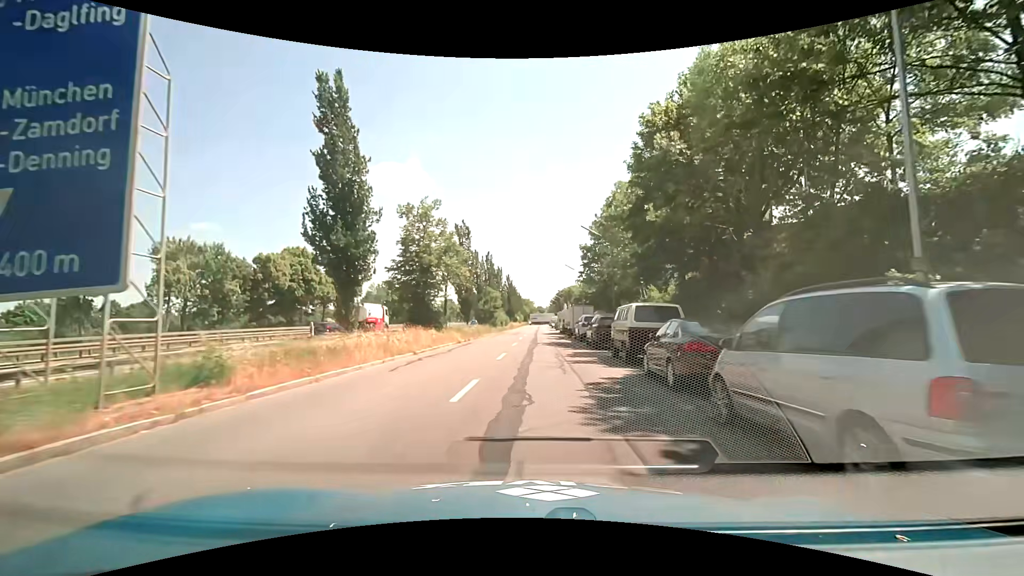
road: tertiary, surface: asphalt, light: Day
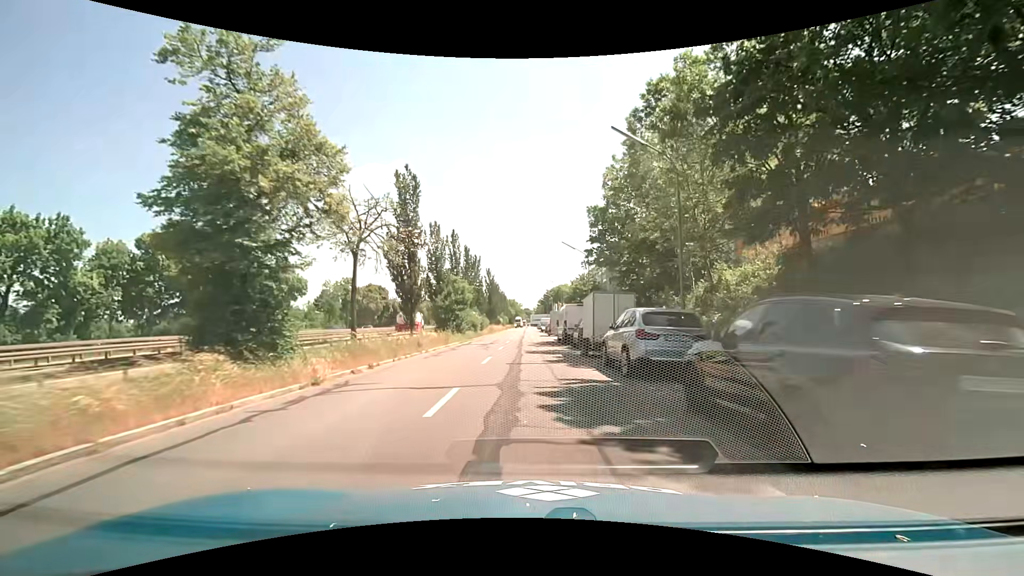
(+0.2, +19.3) m; +1°
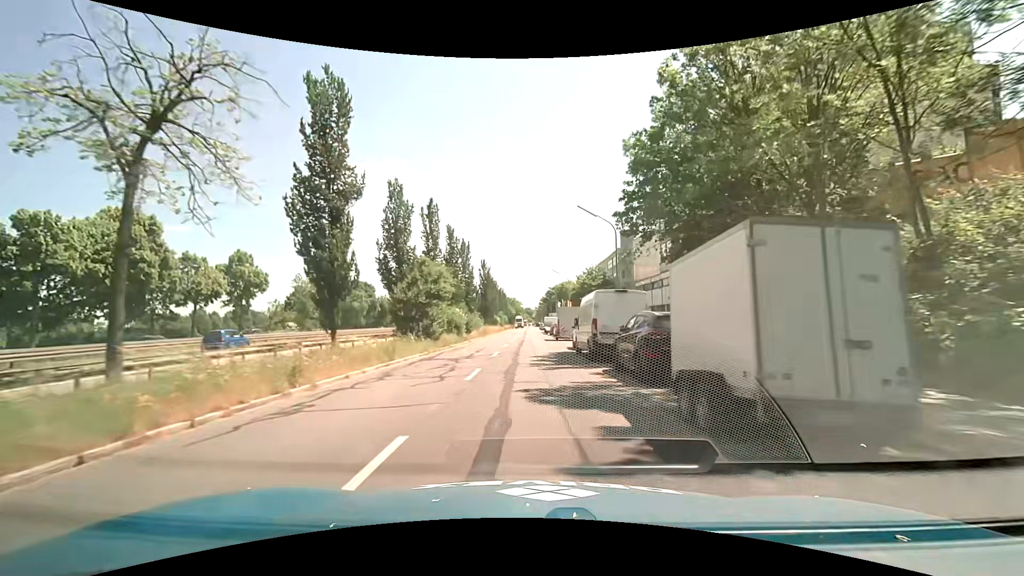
(-0.1, +13.4) m; -1°
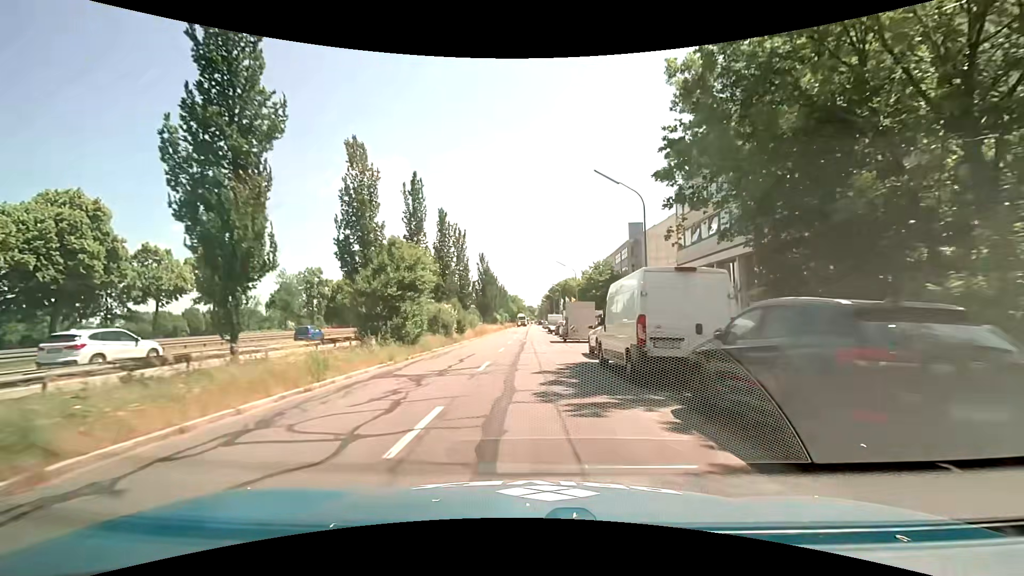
(0.0, +6.9) m; 0°
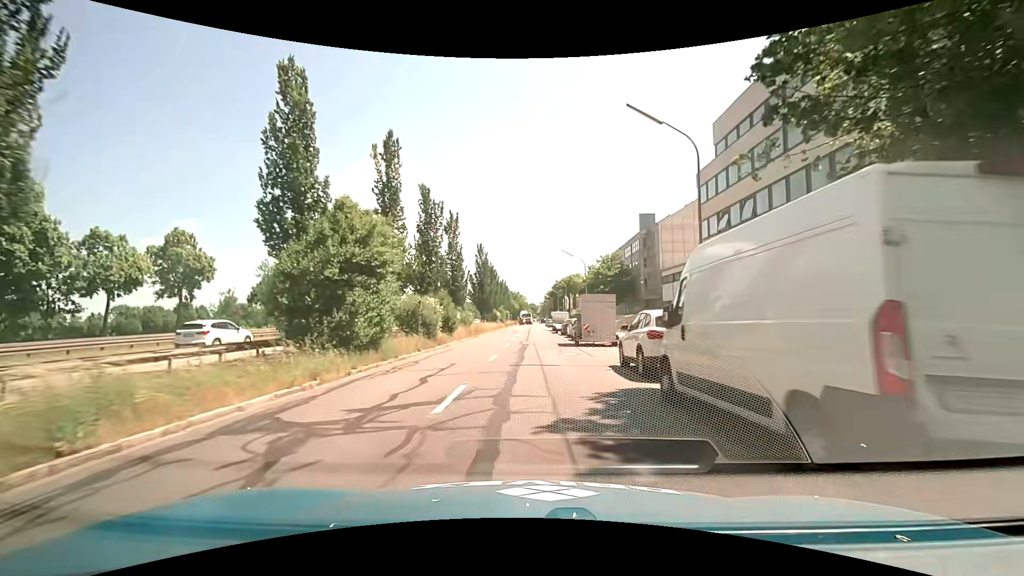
(0.0, +6.9) m; 0°
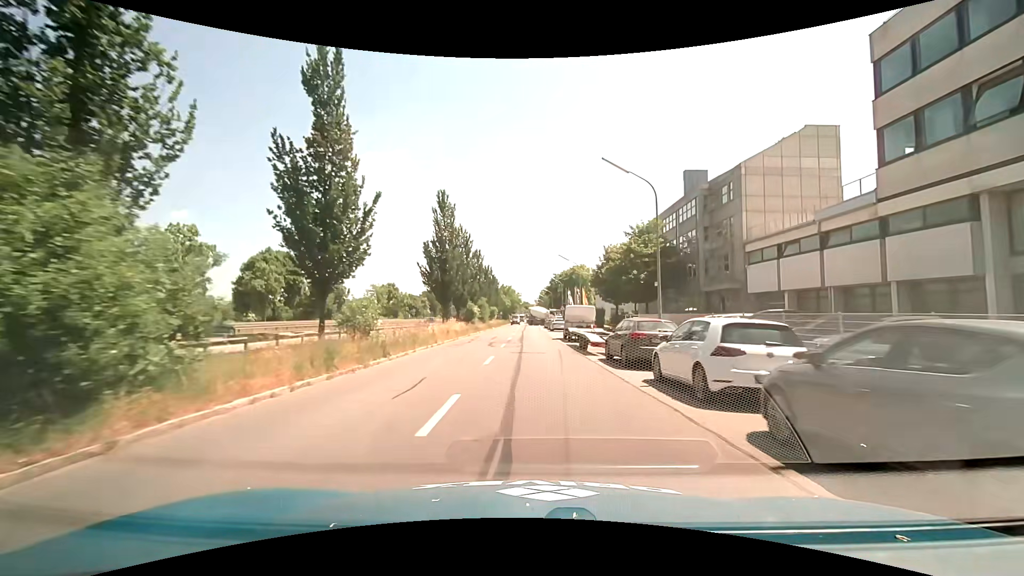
(+0.2, +28.9) m; +2°
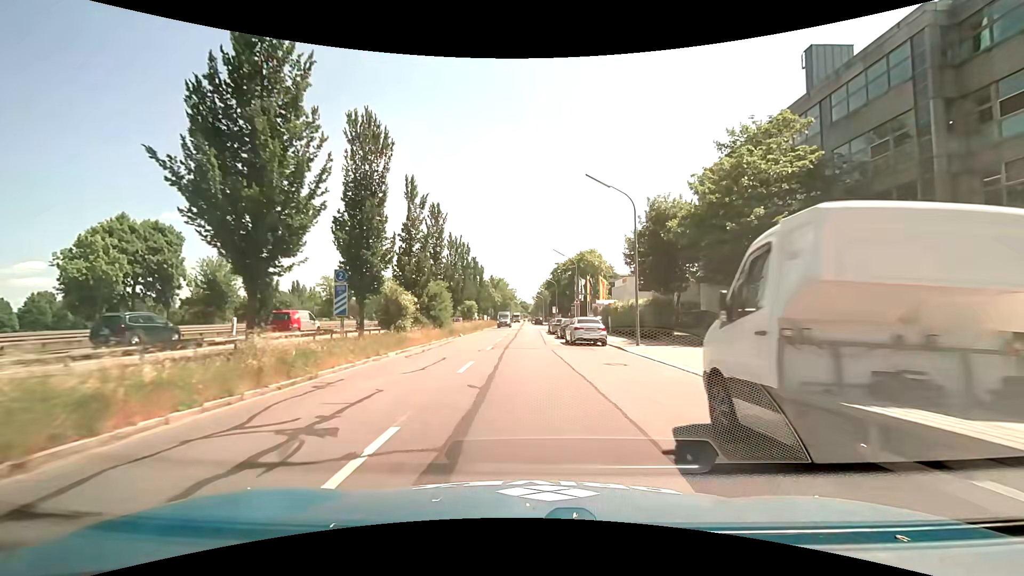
(0.0, +29.8) m; 0°
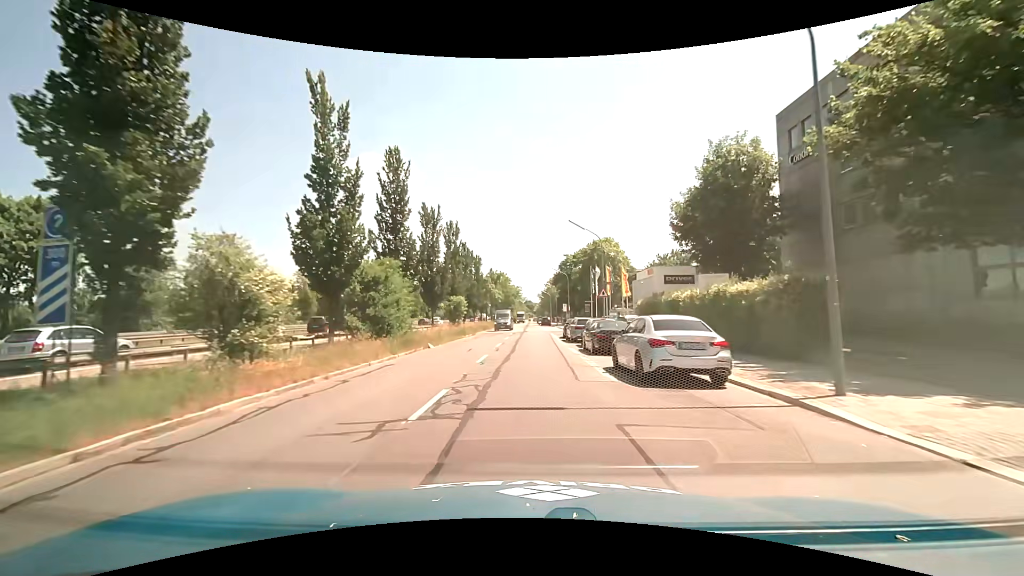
(-0.1, +14.7) m; -1°
(0, +10) (0, +20) (0, +30) (0, +40) (0, +50) (0, +60) (0, +70) (0, +80) (0, +90) (0, +100) m
